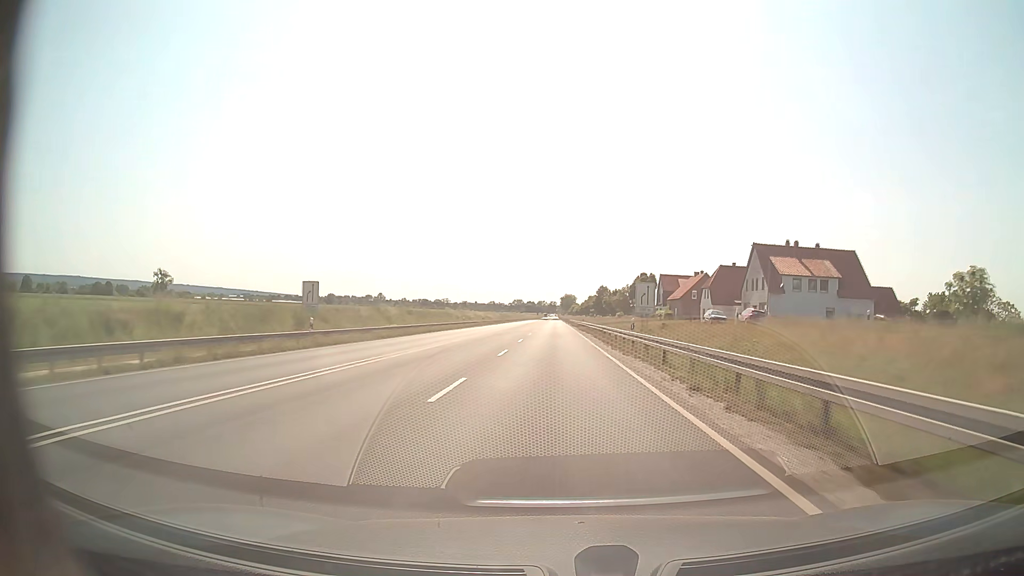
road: primary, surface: asphalt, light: Day
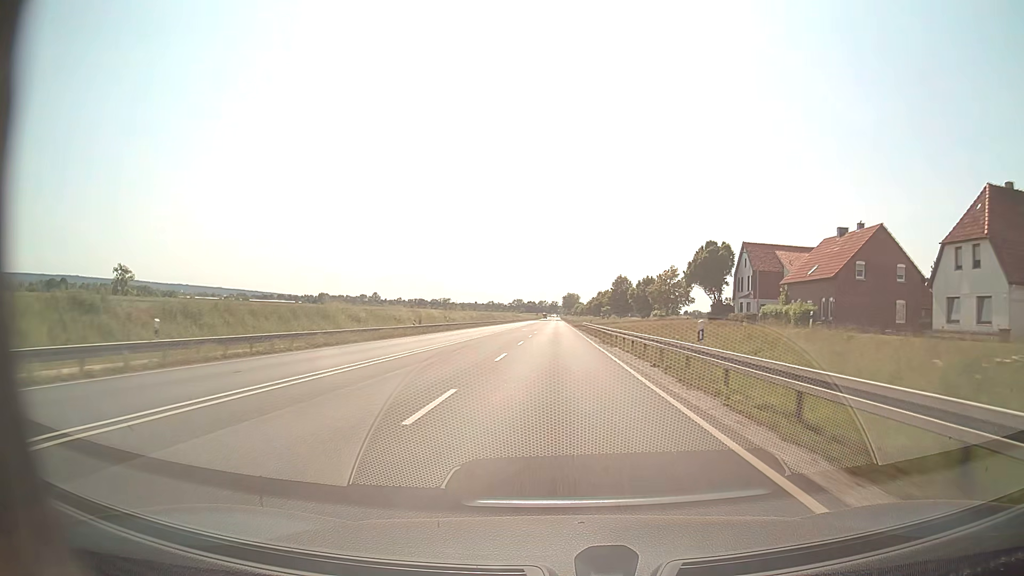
(-0.2, +63.3) m; 0°
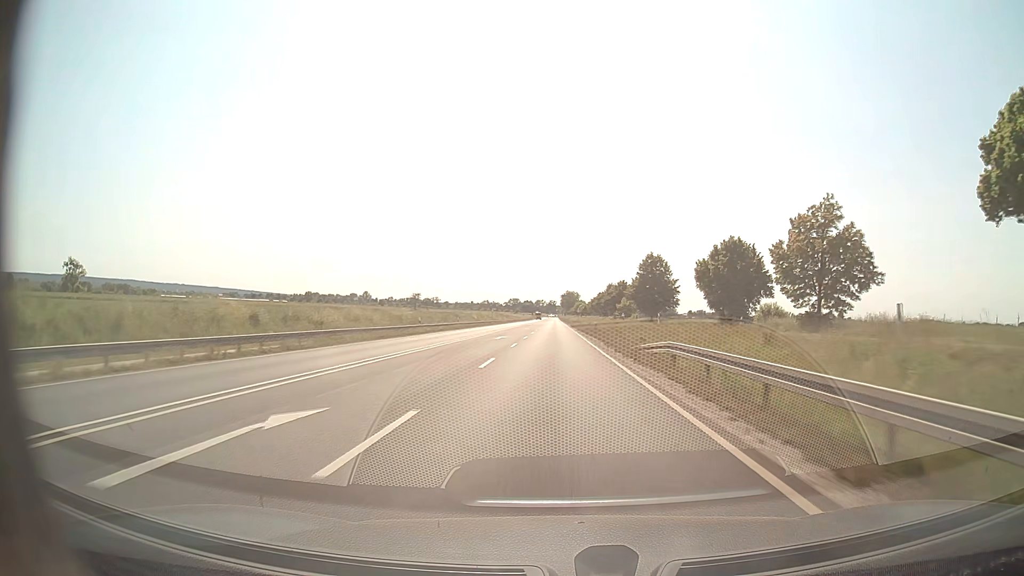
(+0.1, +63.1) m; 0°
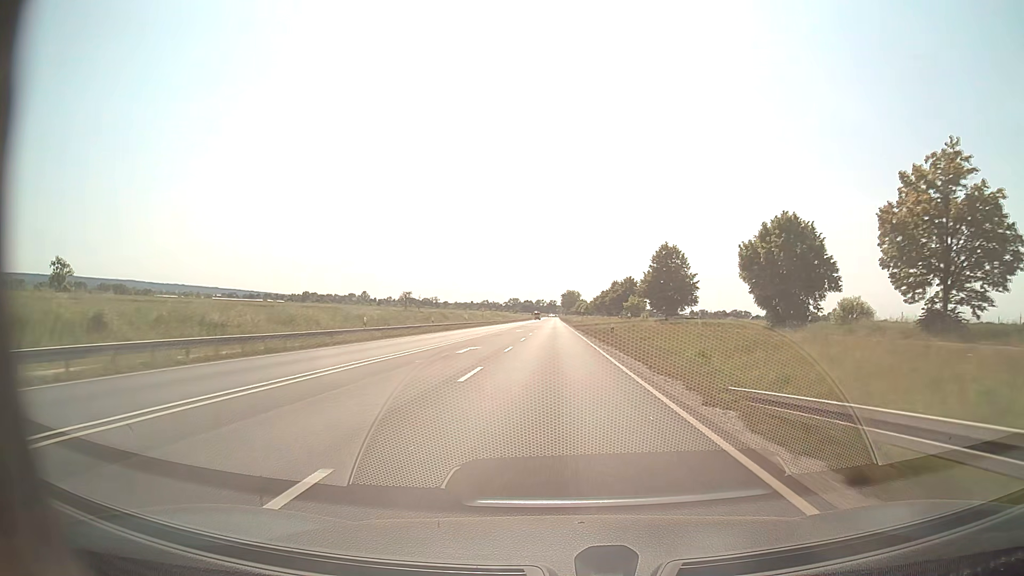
(0.0, +15.8) m; 0°
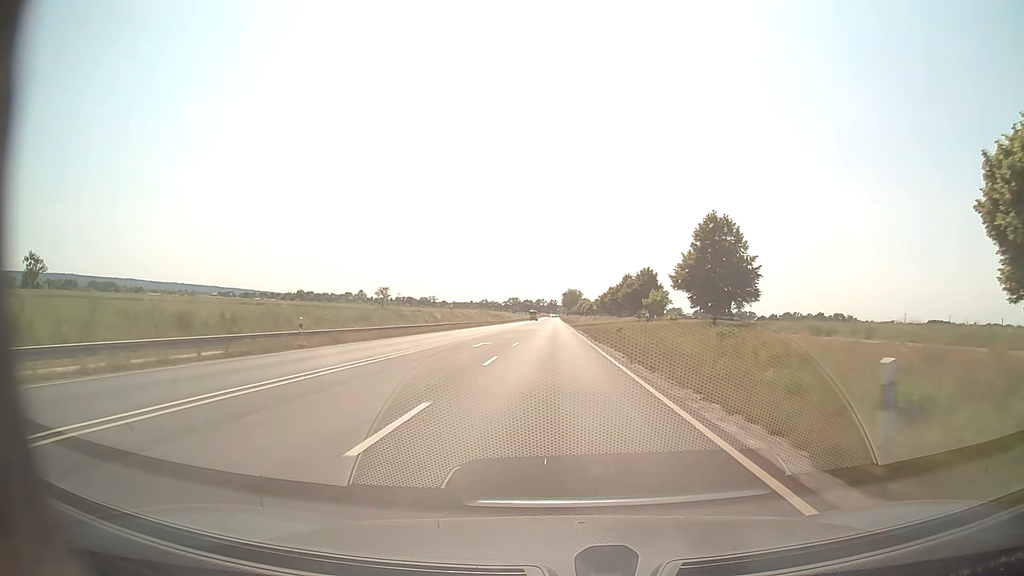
(0.0, +31.5) m; 0°
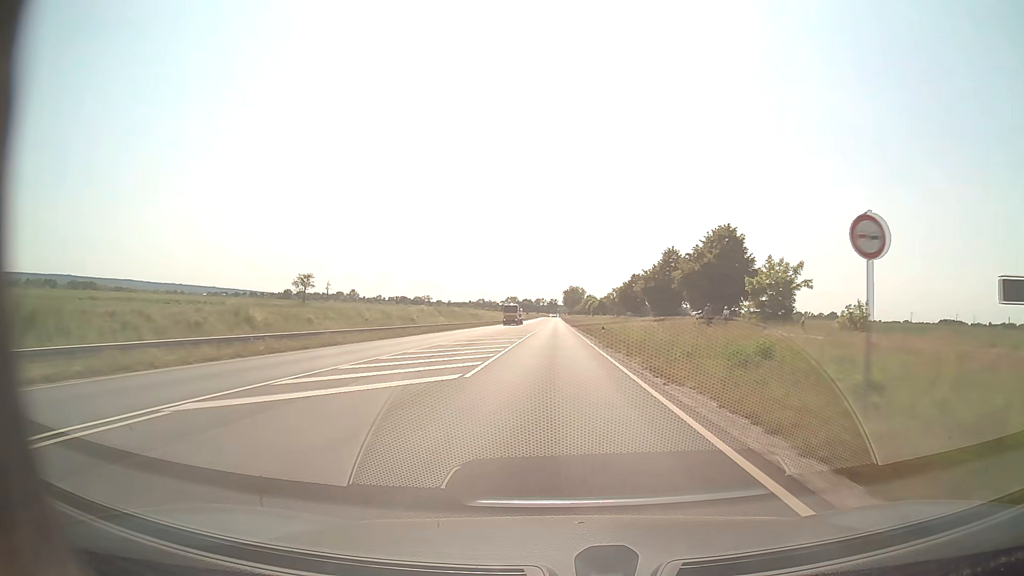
(0.0, +63.0) m; 0°
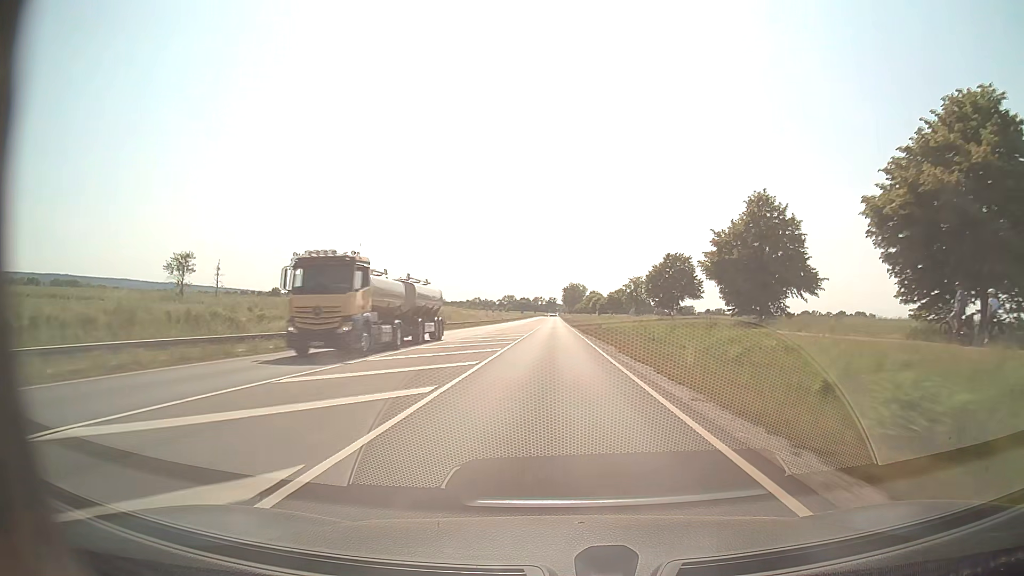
(0.0, +47.2) m; 0°
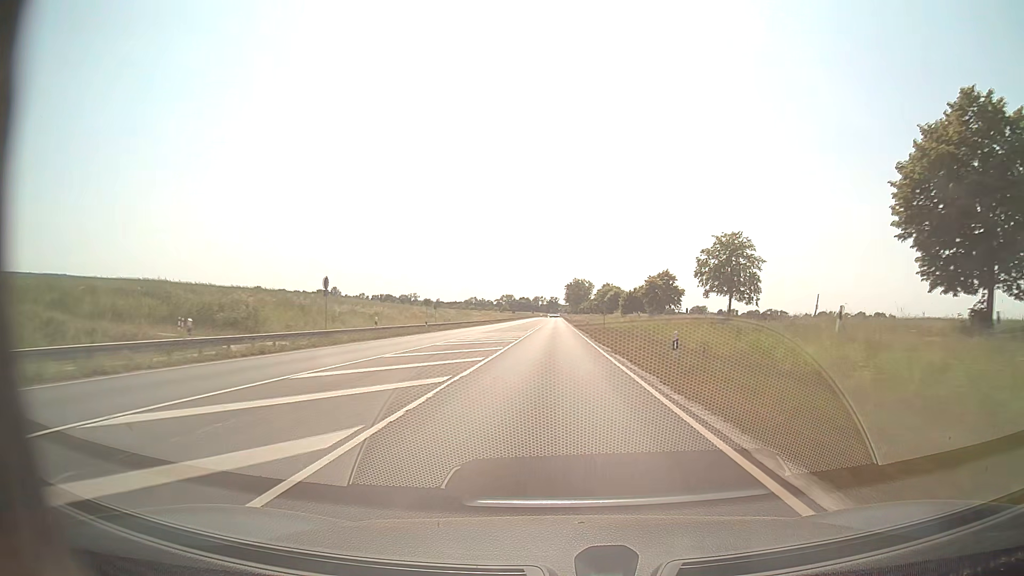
(-0.2, +78.8) m; 0°
(0, +10) (0, +20) (0, +30) (0, +40) (0, +50) (0, +60) (0, +70) (0, +80) (0, +90) (0, +100) m
